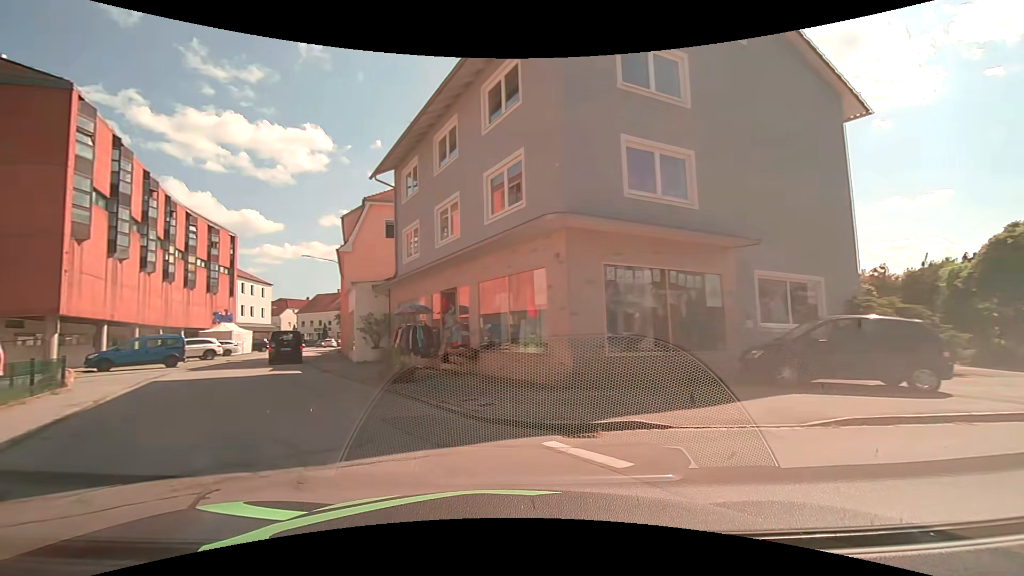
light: Day
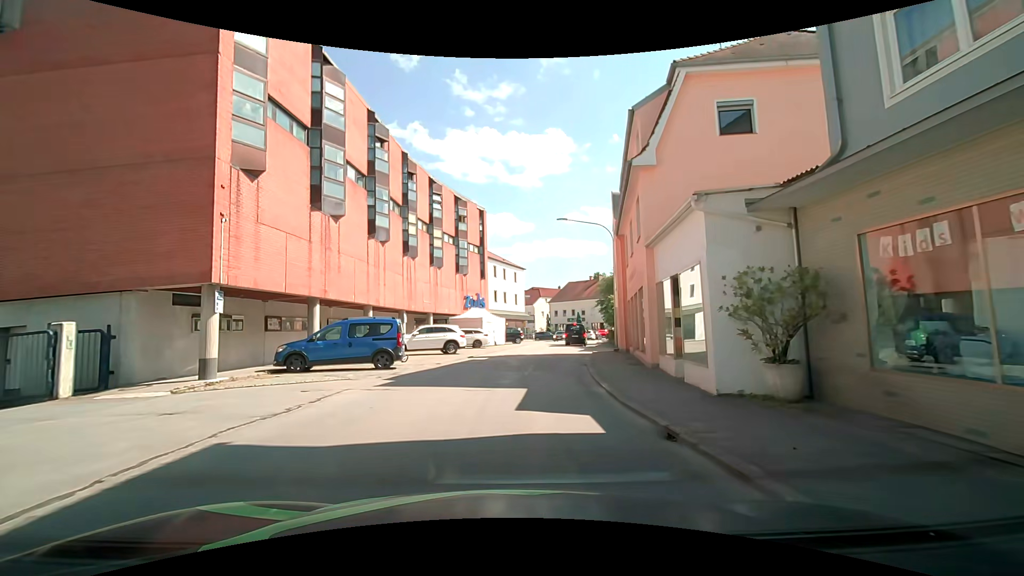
(-6.6, +14.2) m; -32°
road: tertiary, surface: asphalt
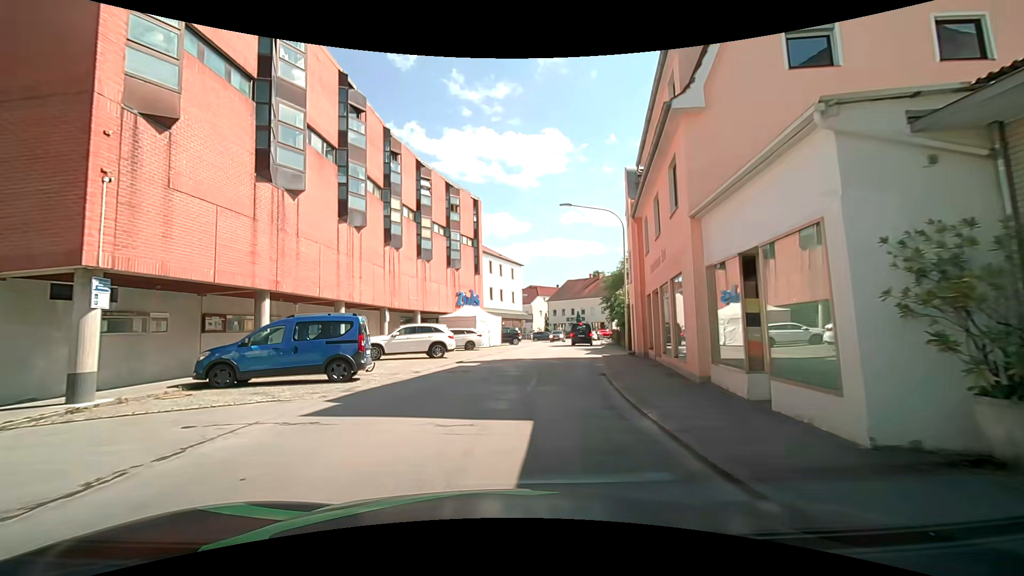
(+0.1, +4.2) m; +1°
(0, +10) (+2, +20) (+3, +30) (+5, +40) (+7, +49) (+9, +59) (+11, +69) (+15, +78) (+22, +85) (+30, +91) m
